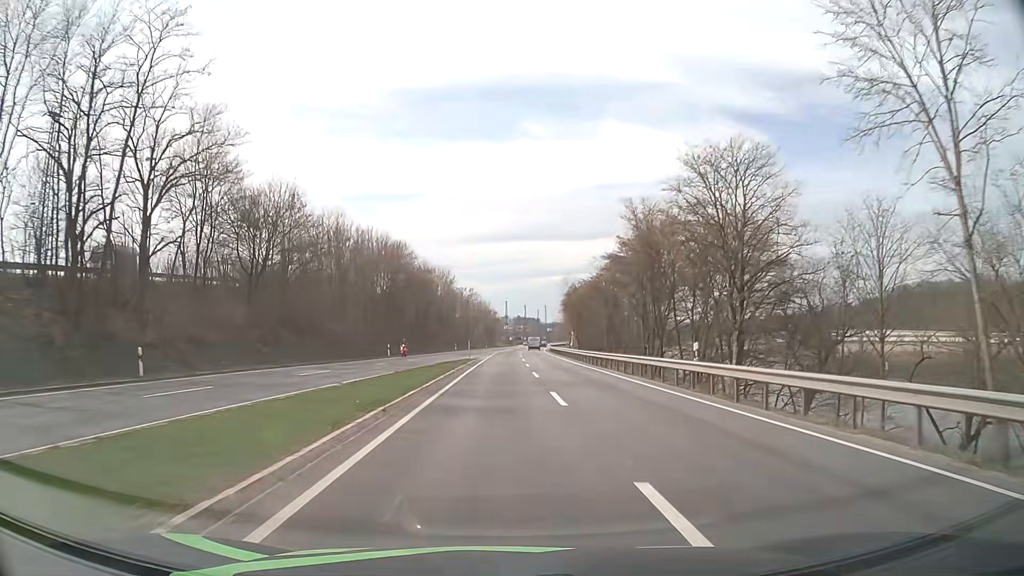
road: primary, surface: asphalt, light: Day
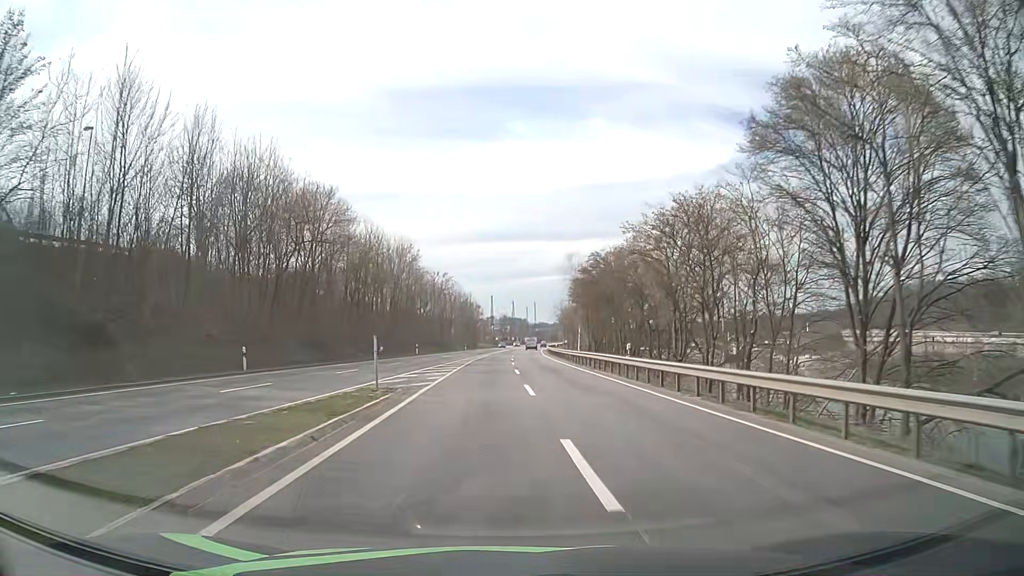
(+0.2, +32.9) m; +1°
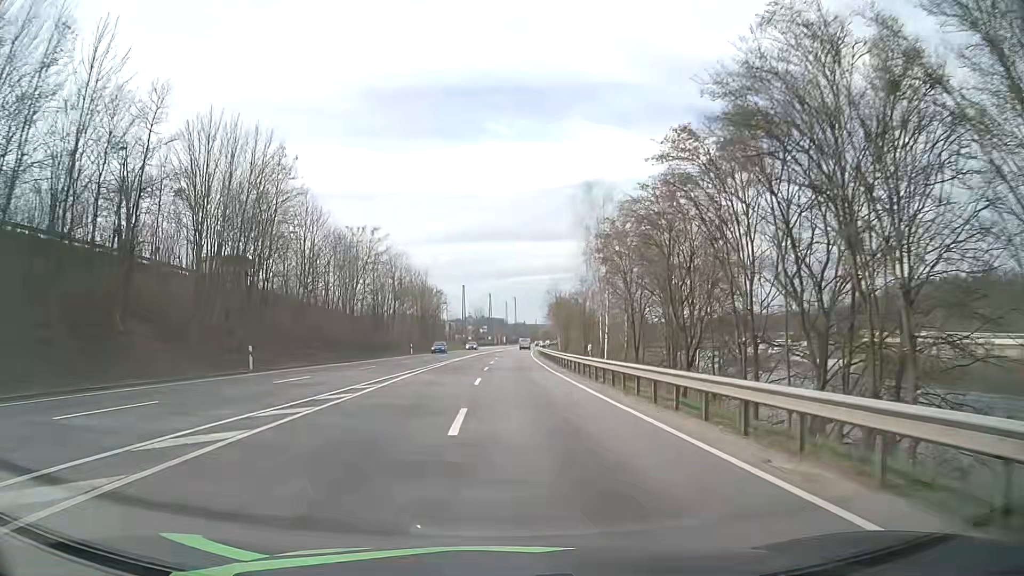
(+0.9, +43.7) m; +2°
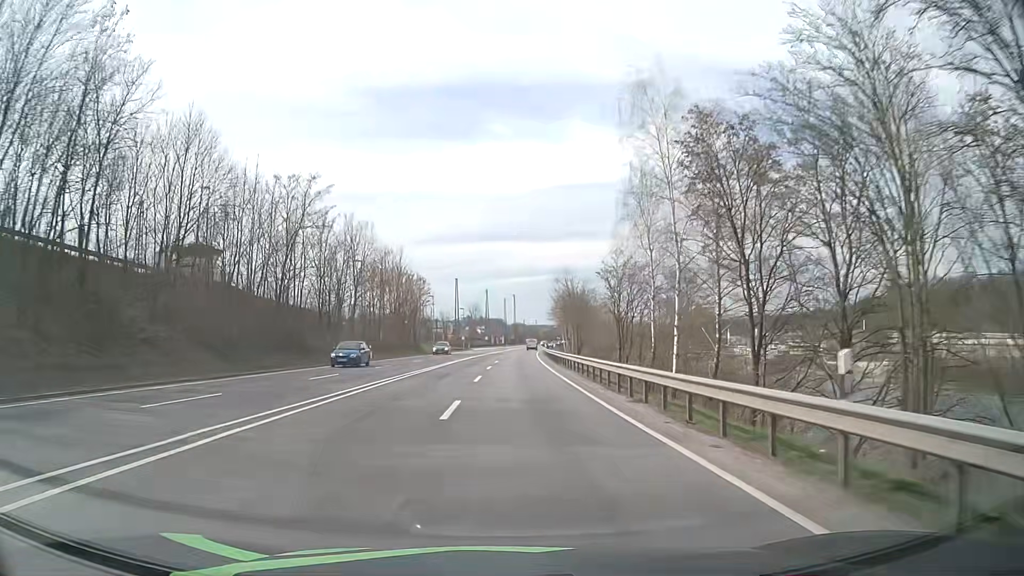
(-0.1, +21.9) m; 0°
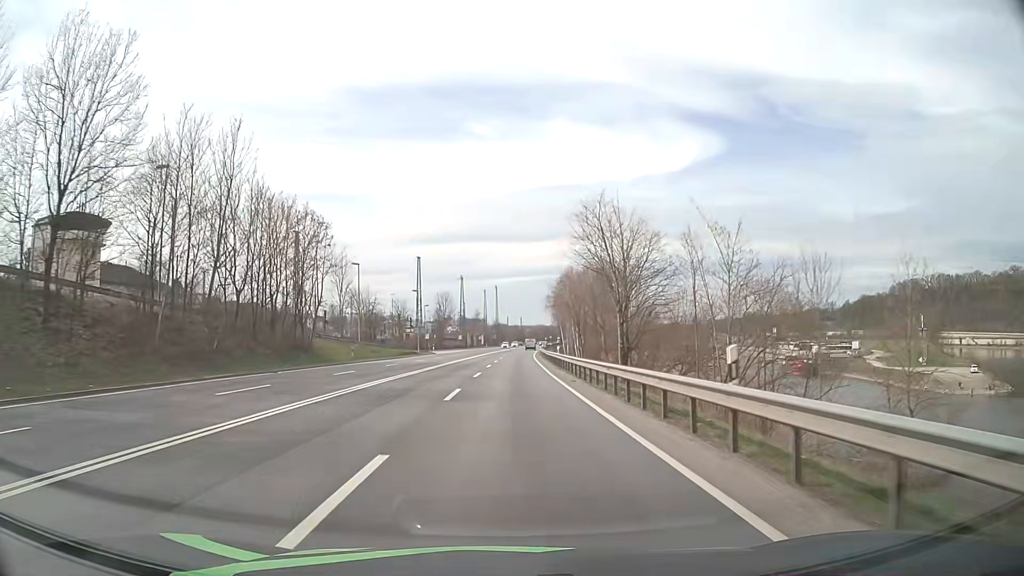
(+0.3, +44.1) m; +1°
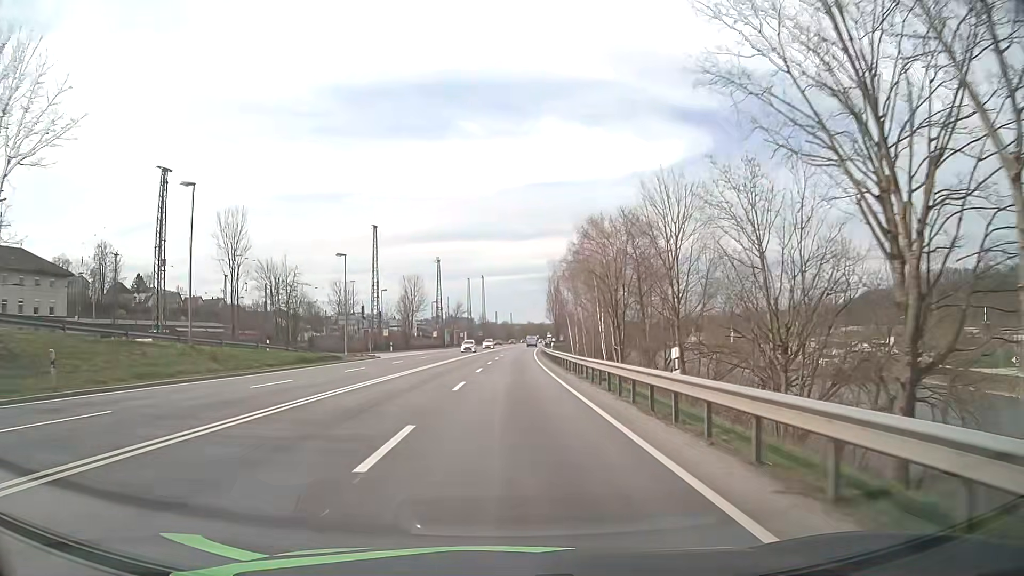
(+0.3, +33.3) m; +1°
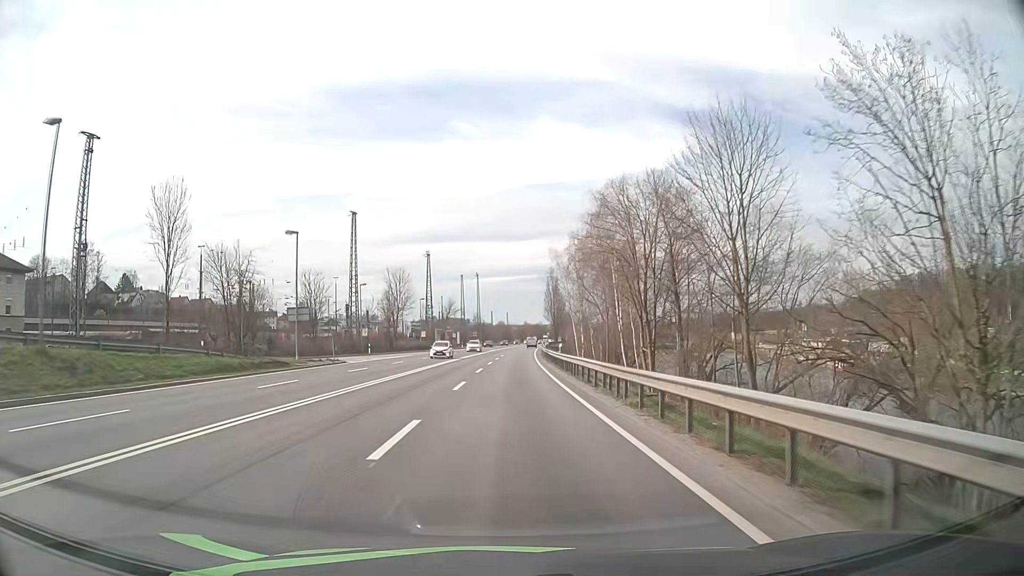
(0.0, +11.2) m; 0°
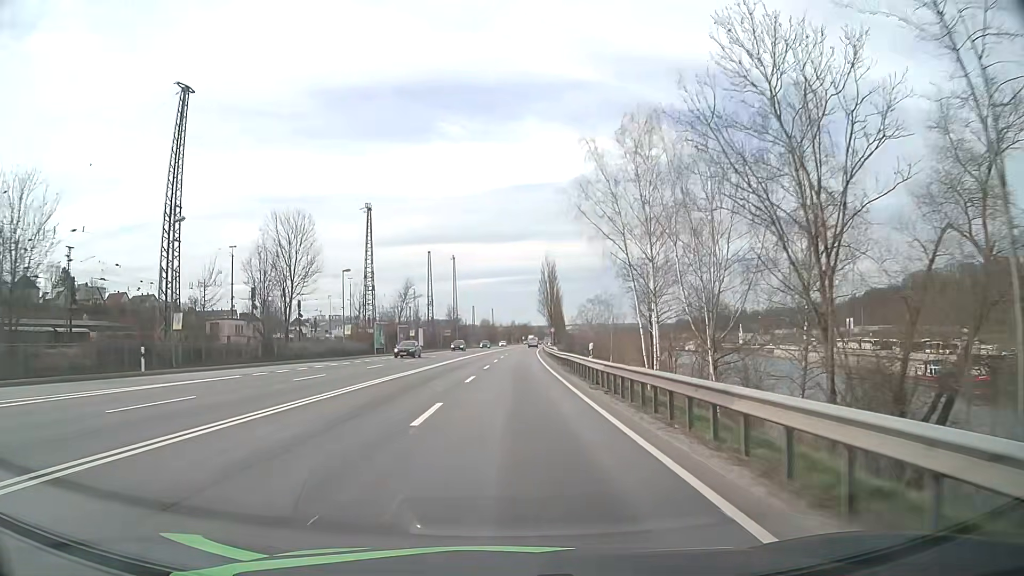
(+0.2, +44.9) m; +1°
(0, +10) (0, +20) (0, +30) (0, +40) (+1, +50) (+1, +60) (+1, +70) (+2, +80) (+2, +90) (+2, +100) m
